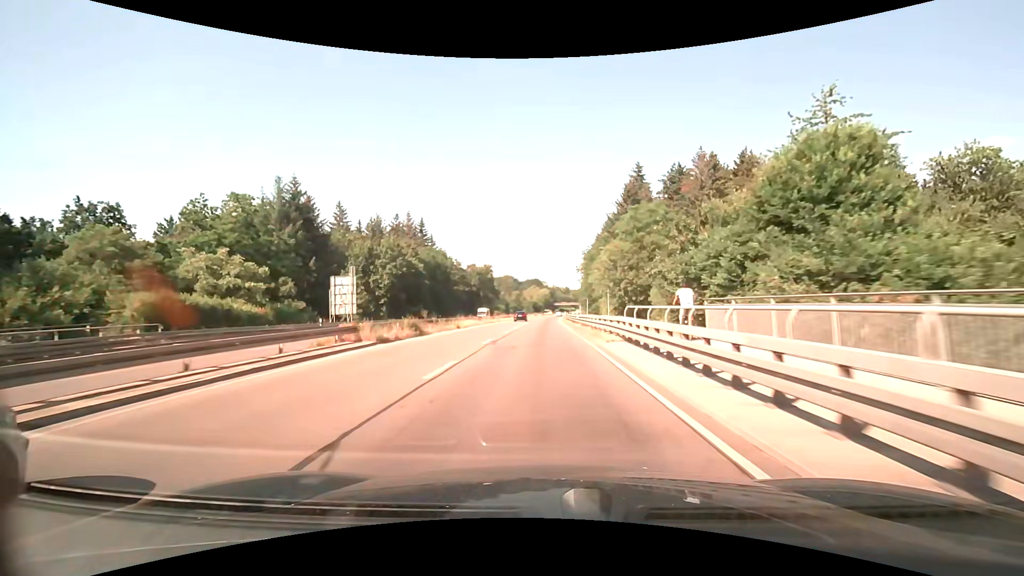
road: trunk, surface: asphalt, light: Day
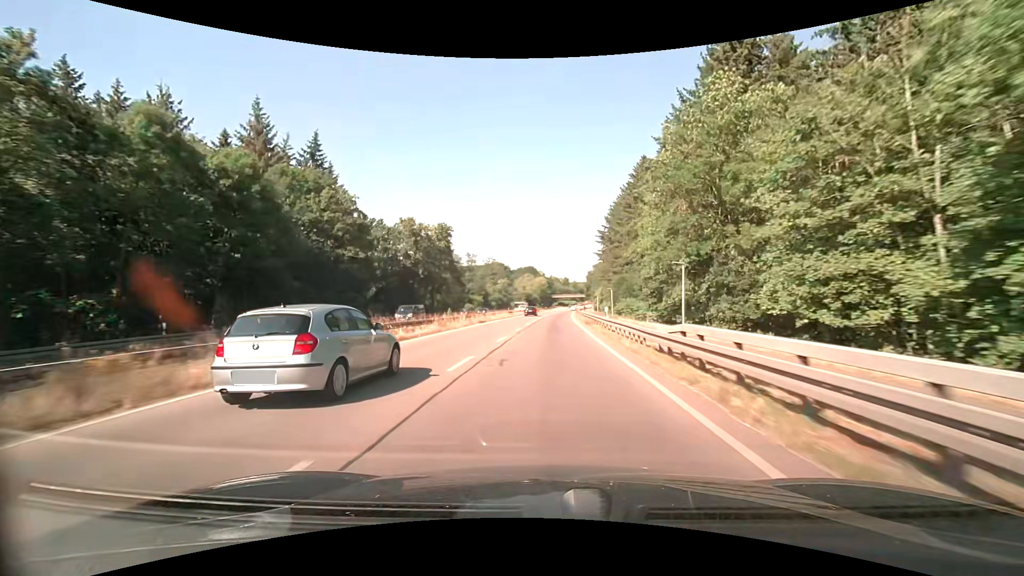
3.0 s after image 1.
(+0.1, +61.8) m; 0°
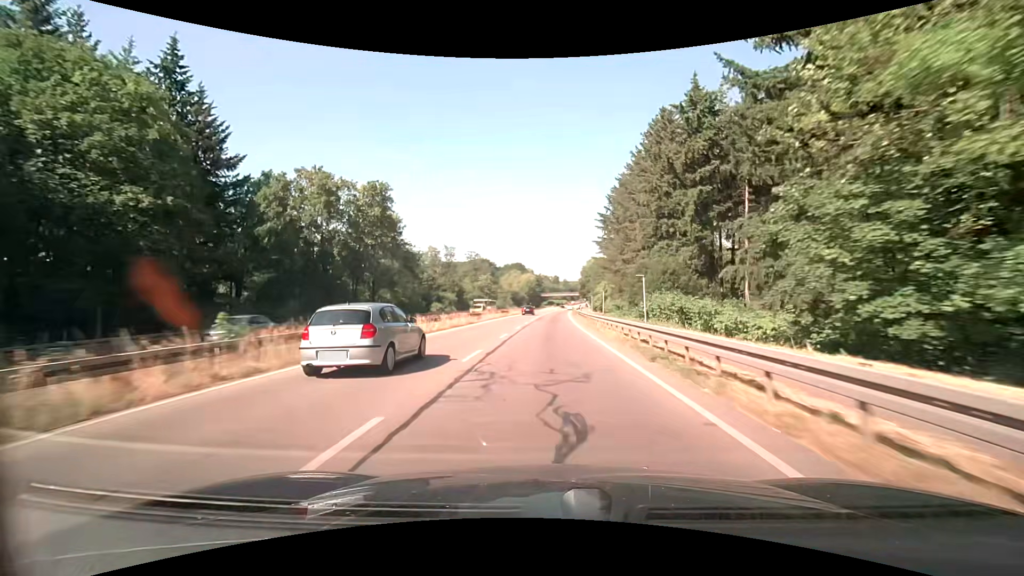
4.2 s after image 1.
(+0.2, +25.3) m; +1°
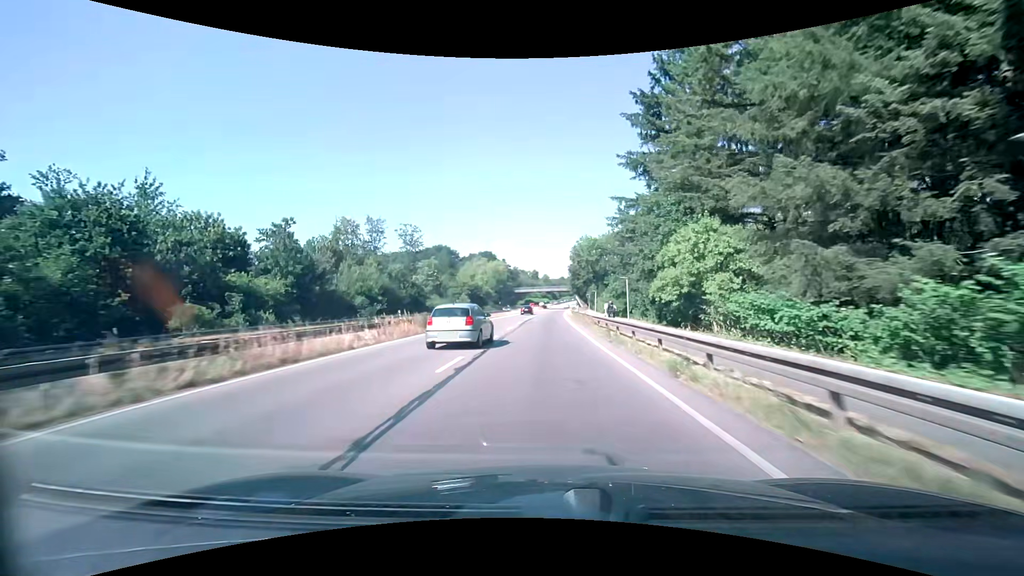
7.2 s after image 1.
(+1.3, +64.5) m; +2°
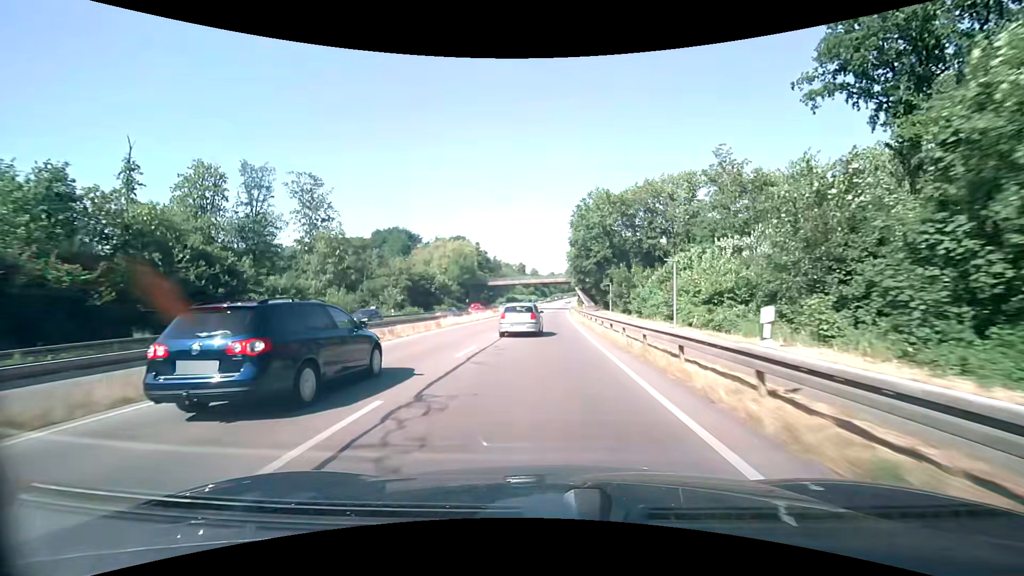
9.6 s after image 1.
(+0.6, +50.7) m; +1°
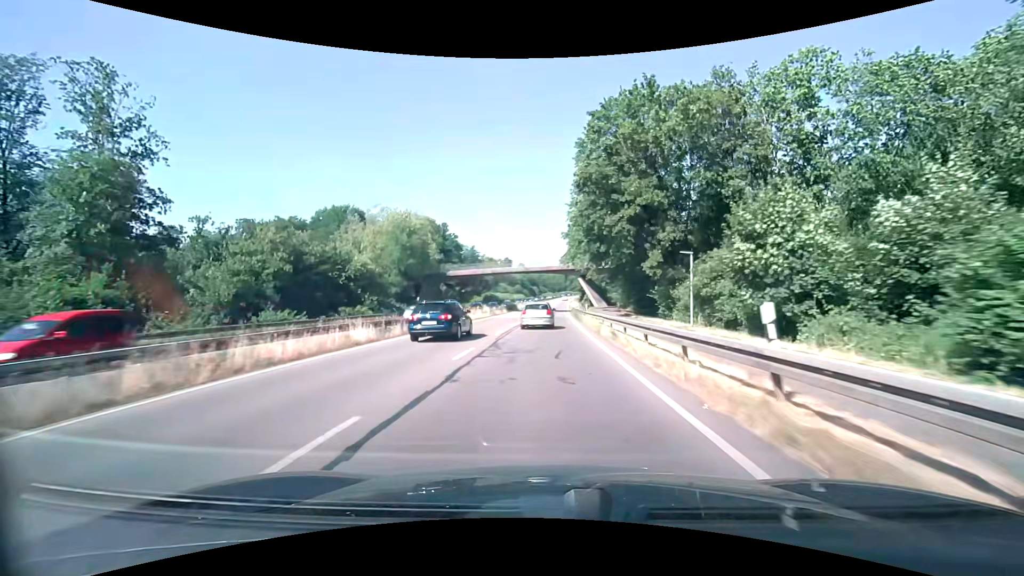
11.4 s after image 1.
(+0.5, +36.7) m; +1°
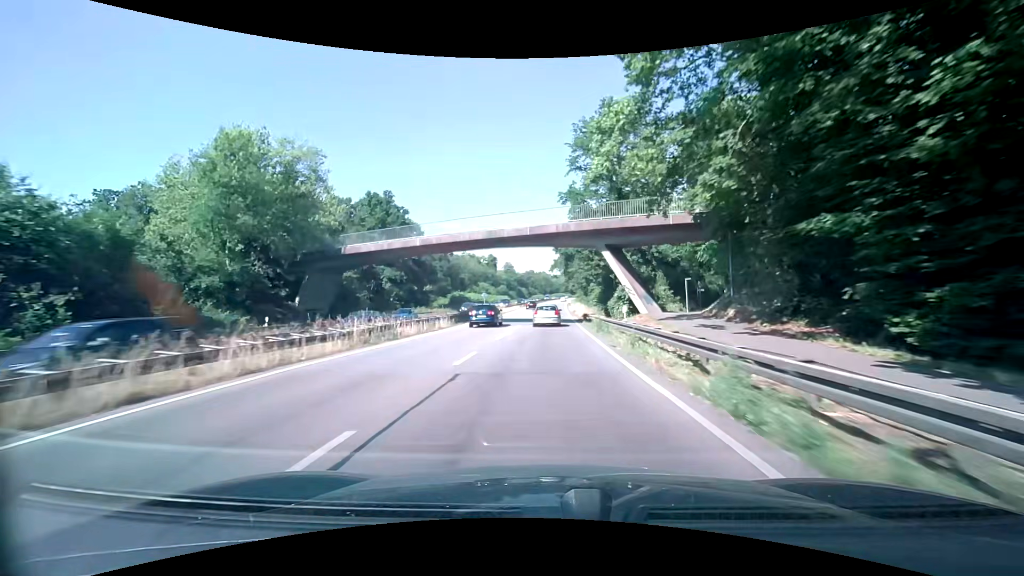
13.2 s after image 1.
(+0.5, +36.5) m; +1°
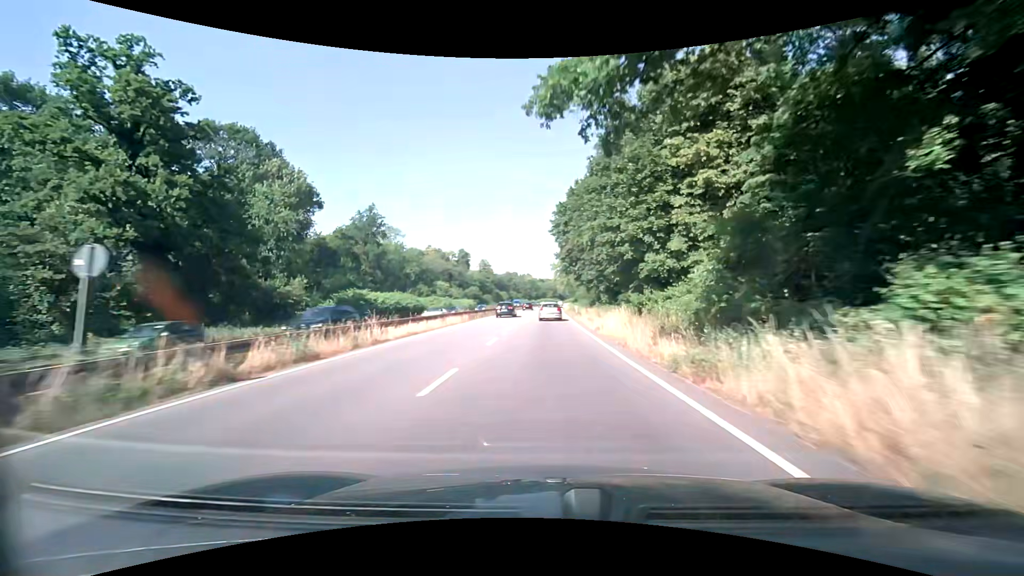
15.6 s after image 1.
(+0.7, +49.0) m; +2°
(0, +10) (0, +20) (0, +30) (0, +40) (0, +50) (+1, +60) (+1, +70) (+1, +80) (+1, +90) (+2, +100) m
